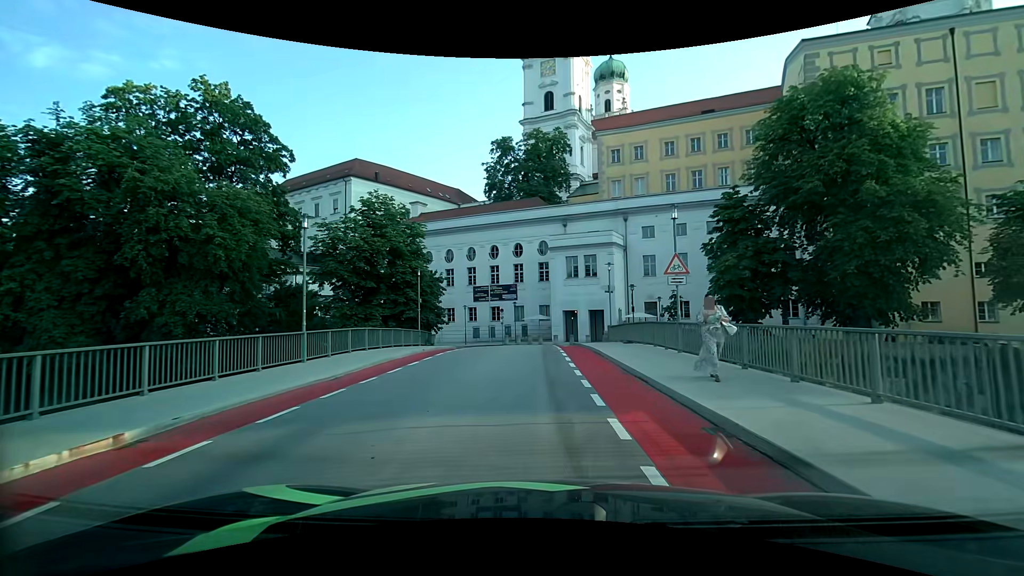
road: primary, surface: asphalt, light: Day
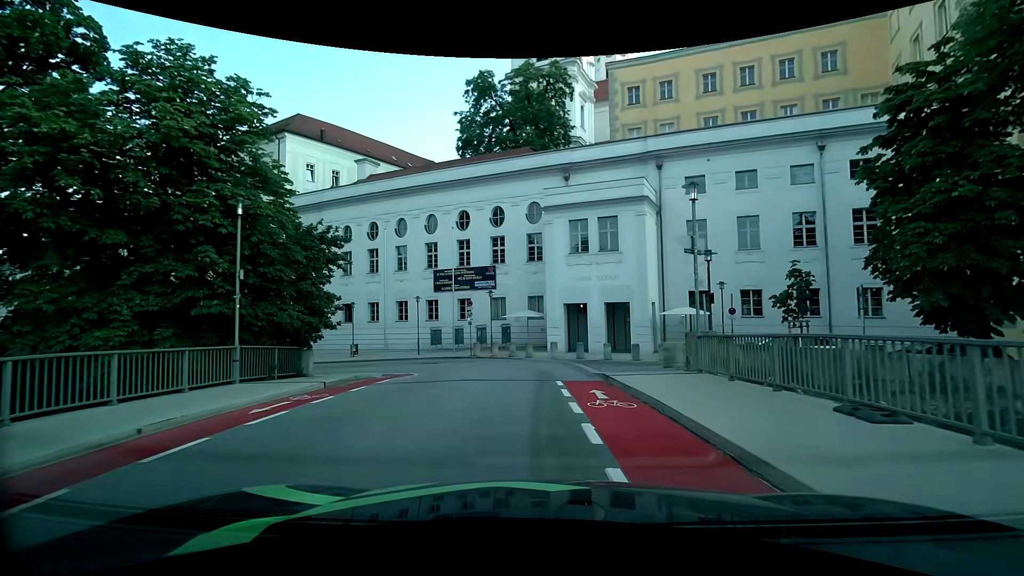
(+0.2, +18.7) m; +2°
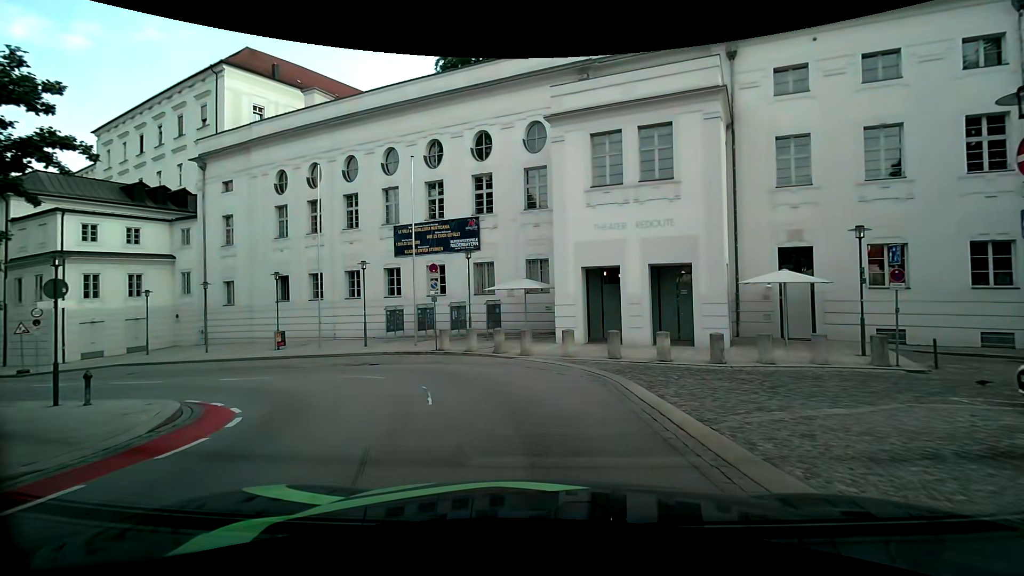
(-0.1, +12.4) m; 0°
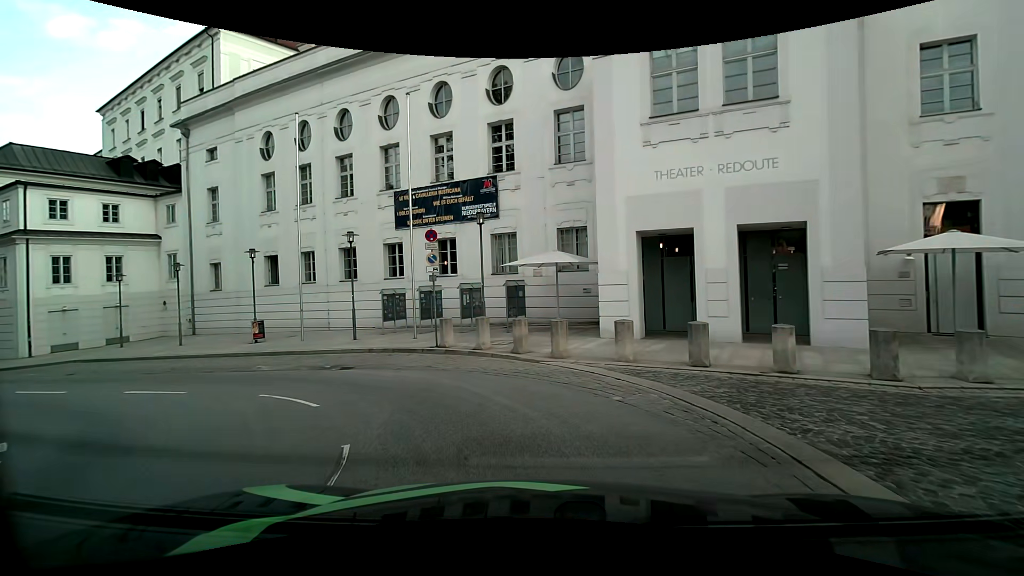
(-0.2, +5.9) m; -3°
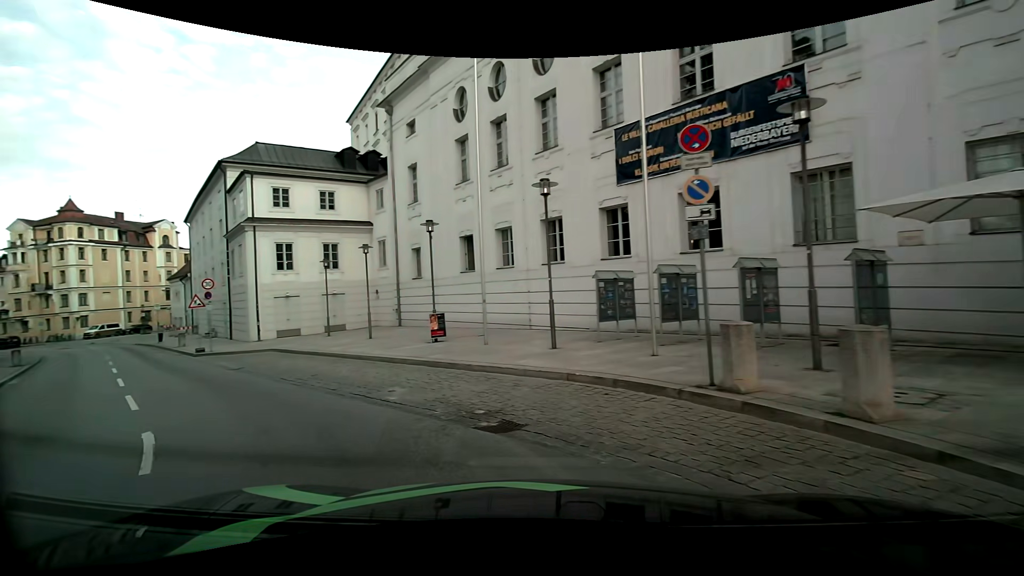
(-1.6, +8.5) m; -27°
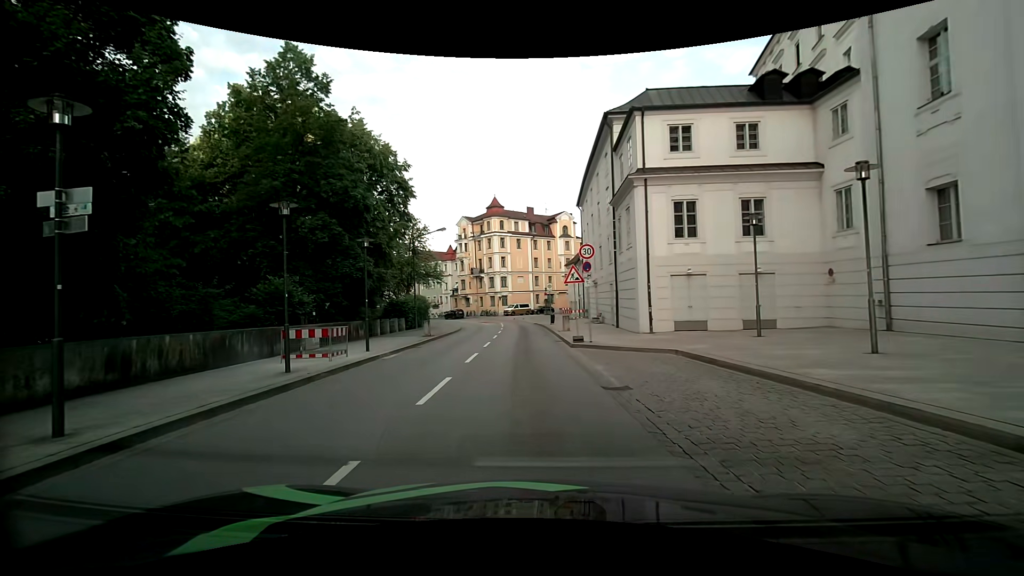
(-4.1, +10.0) m; -39°
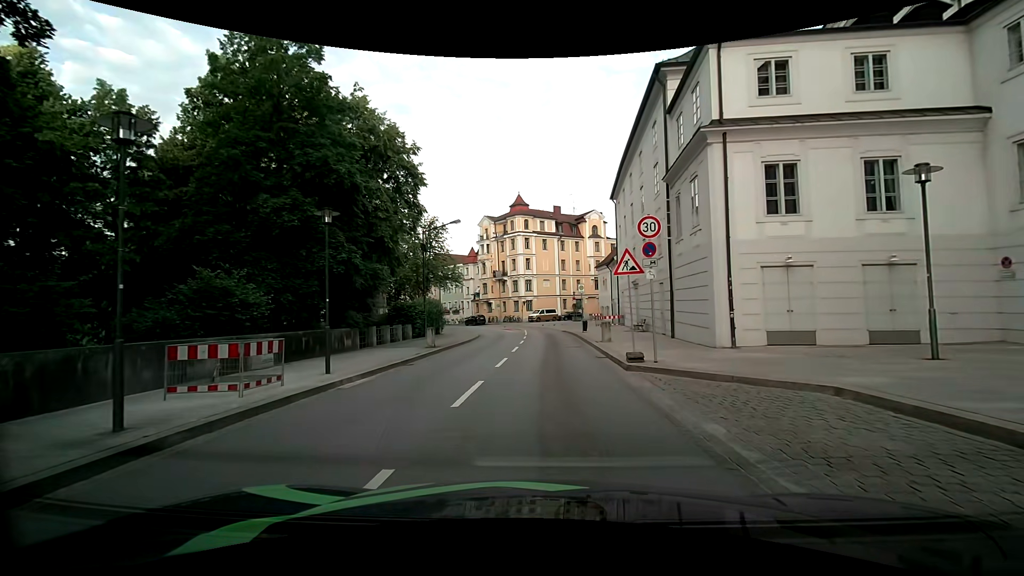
(-0.3, +6.2) m; -3°
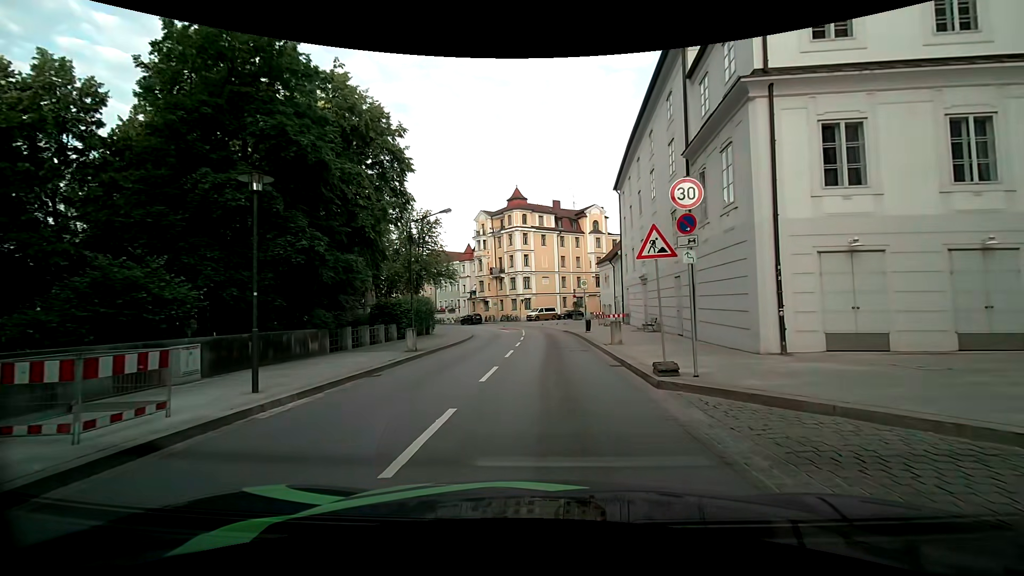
(0.0, +3.4) m; +1°
